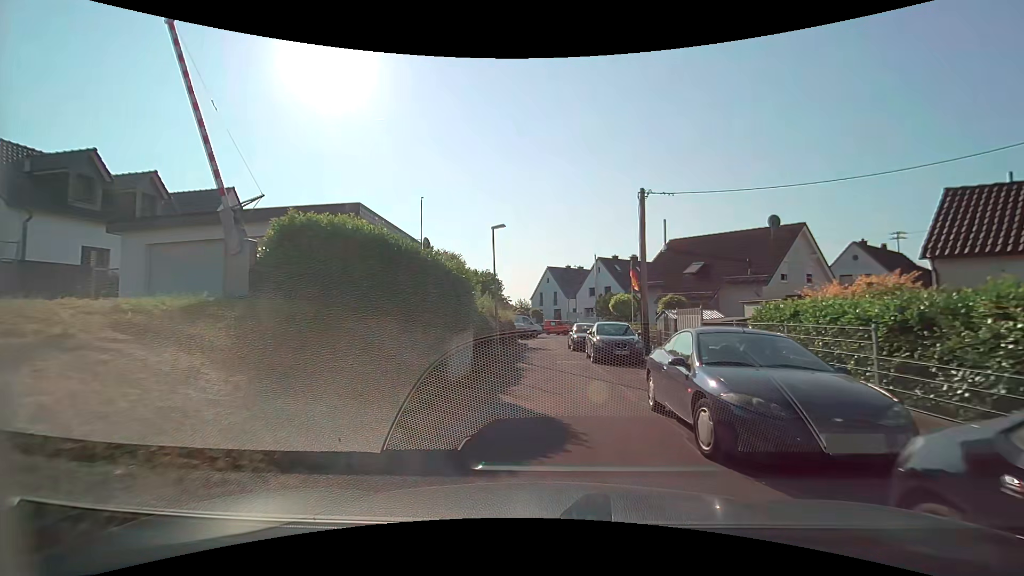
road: residential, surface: asphalt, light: Day
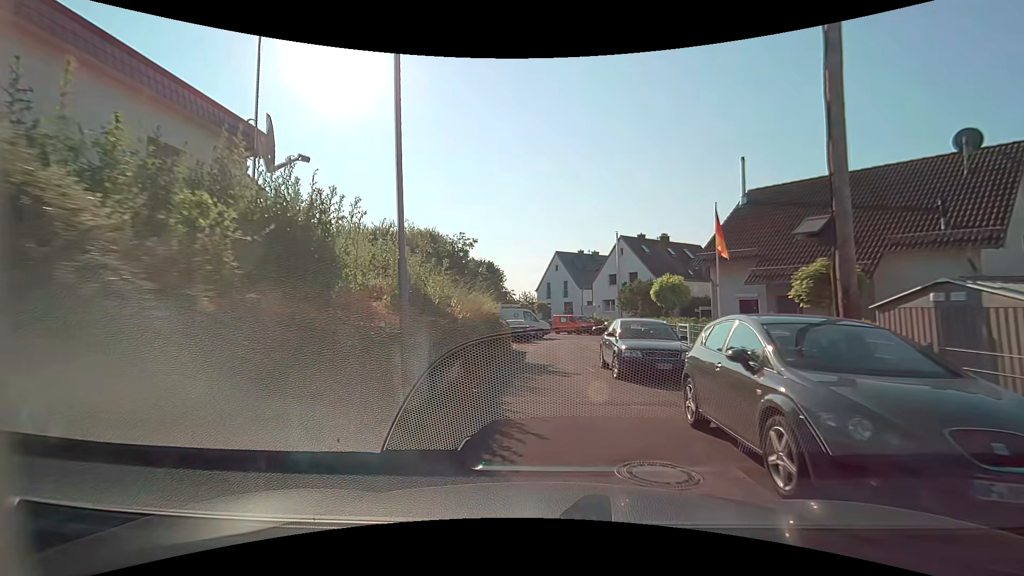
(0.0, +13.5) m; 0°
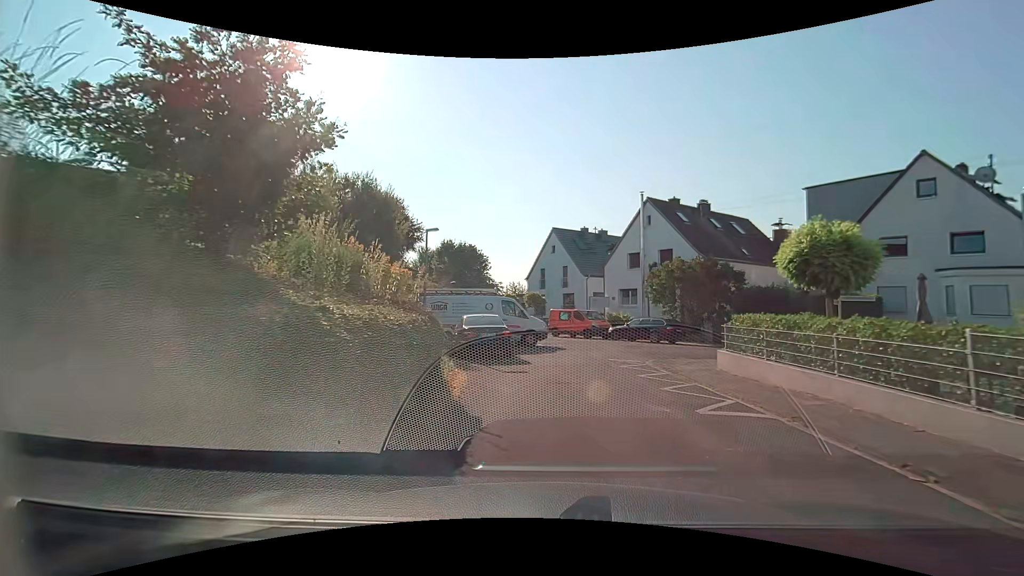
(-0.1, +15.5) m; +1°
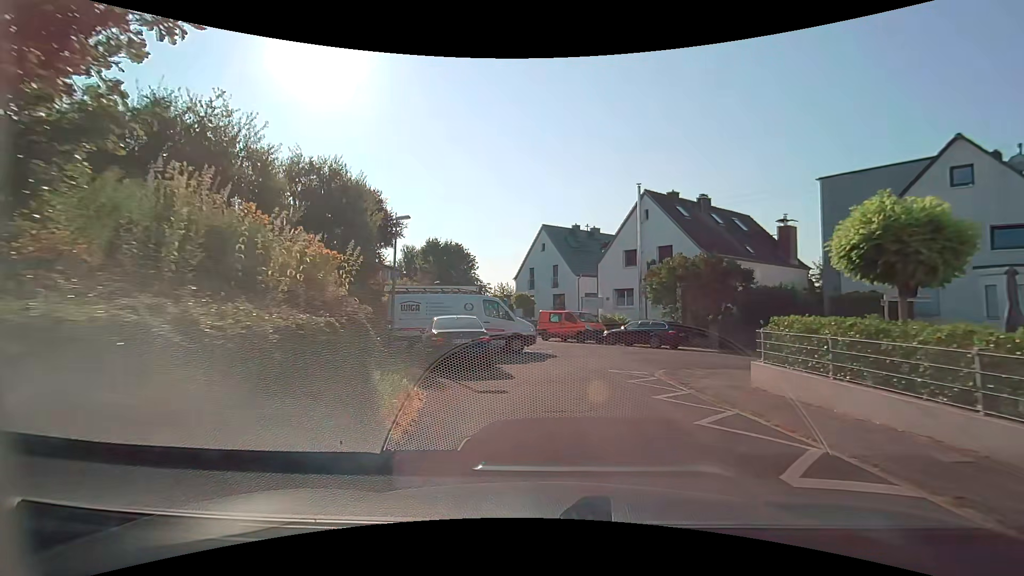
(0.0, +2.9) m; +1°
